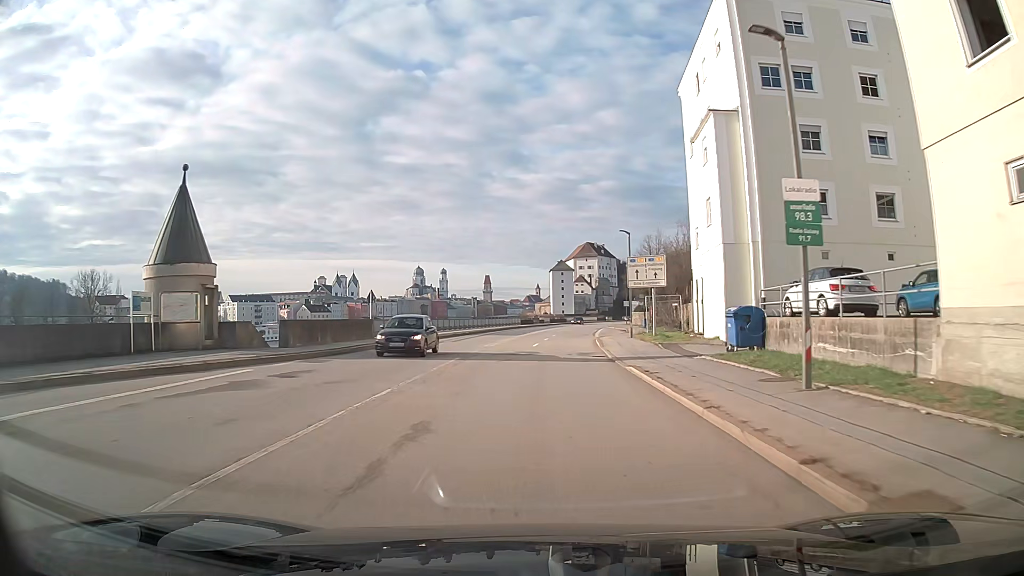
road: primary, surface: asphalt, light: Day
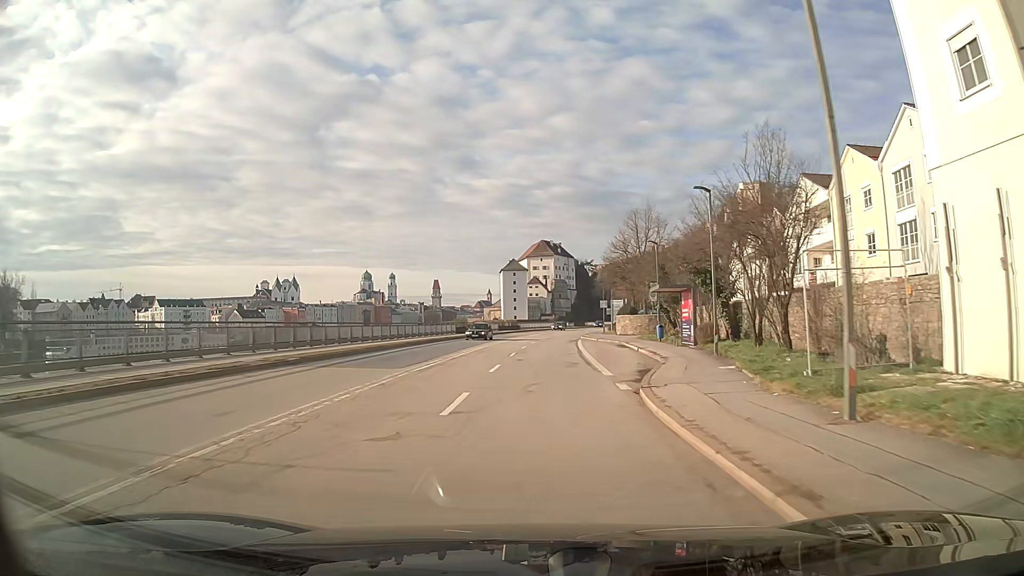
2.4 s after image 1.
(+1.2, +30.4) m; +4°
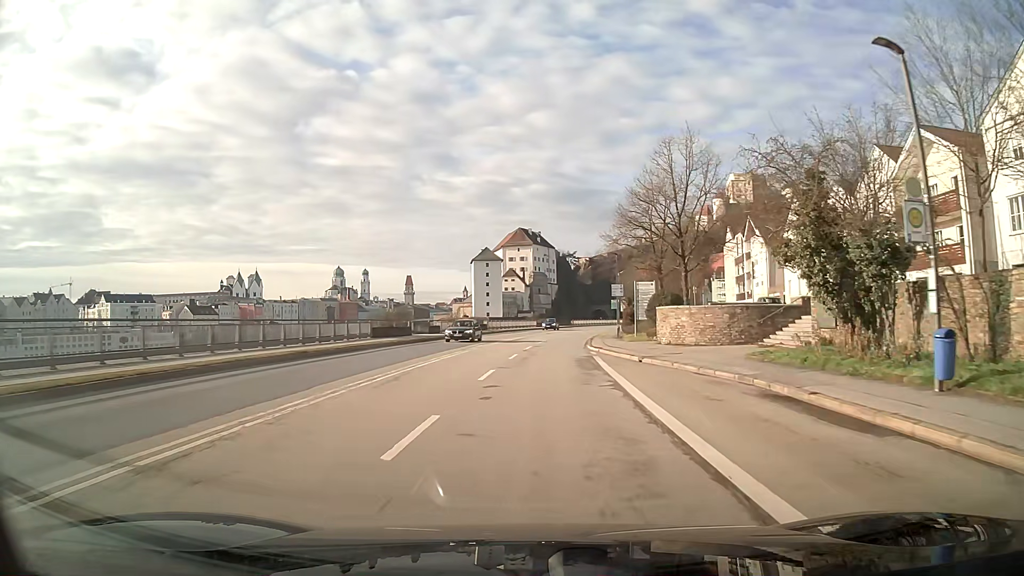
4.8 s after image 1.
(+0.6, +30.5) m; +2°
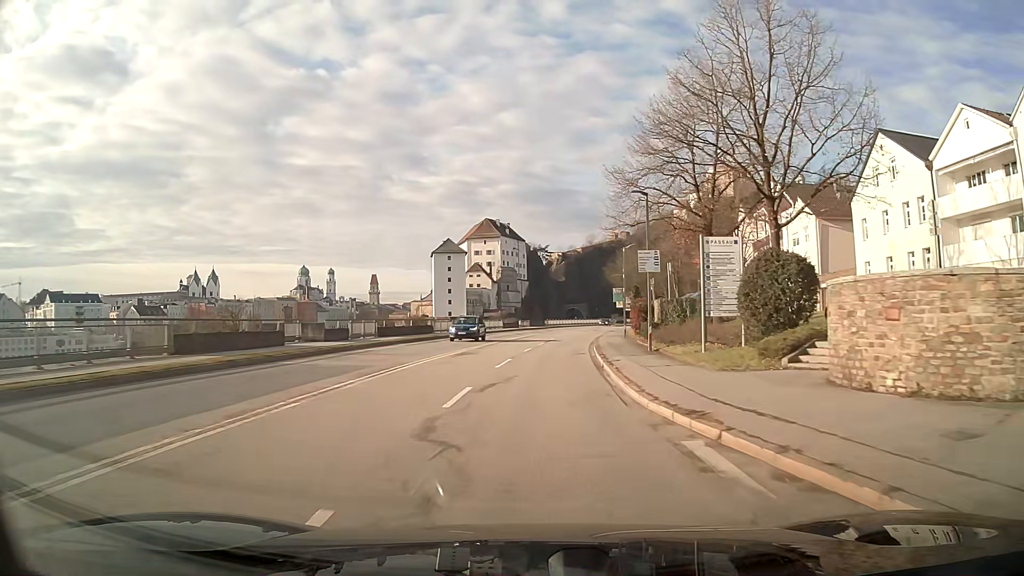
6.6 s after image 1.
(+0.5, +22.9) m; +3°
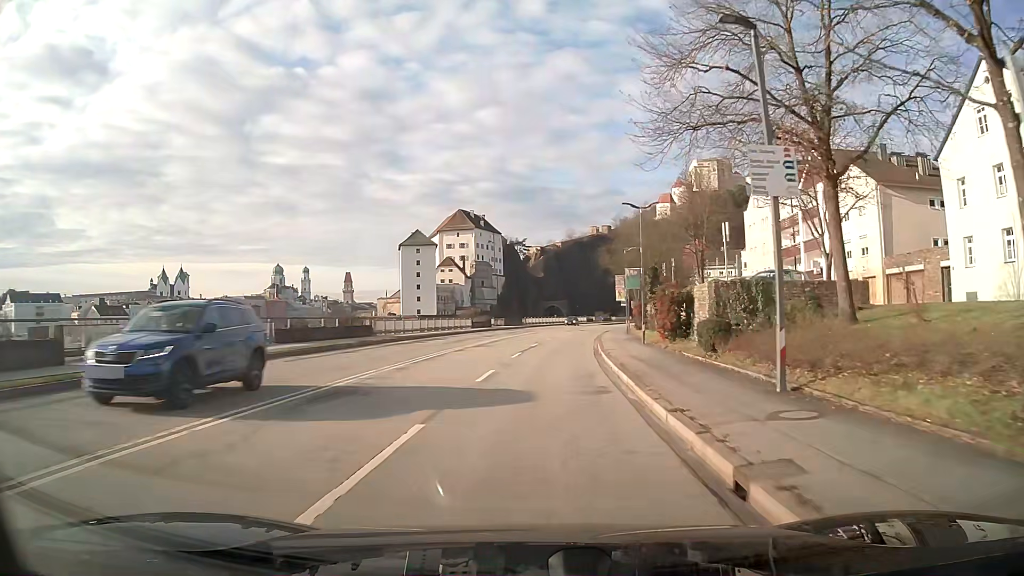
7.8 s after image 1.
(+0.2, +15.3) m; +2°
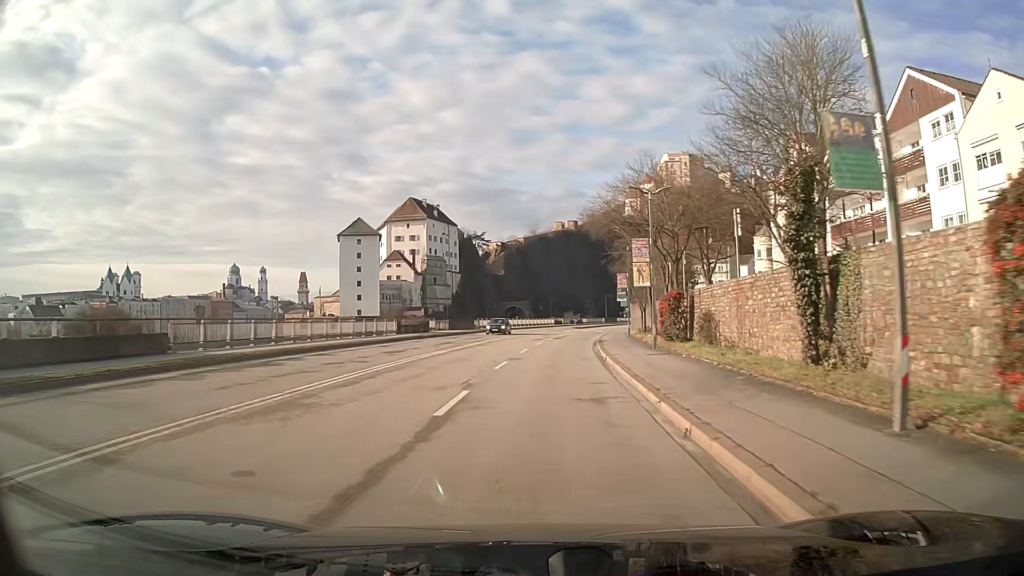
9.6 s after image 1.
(+0.6, +22.9) m; +3°
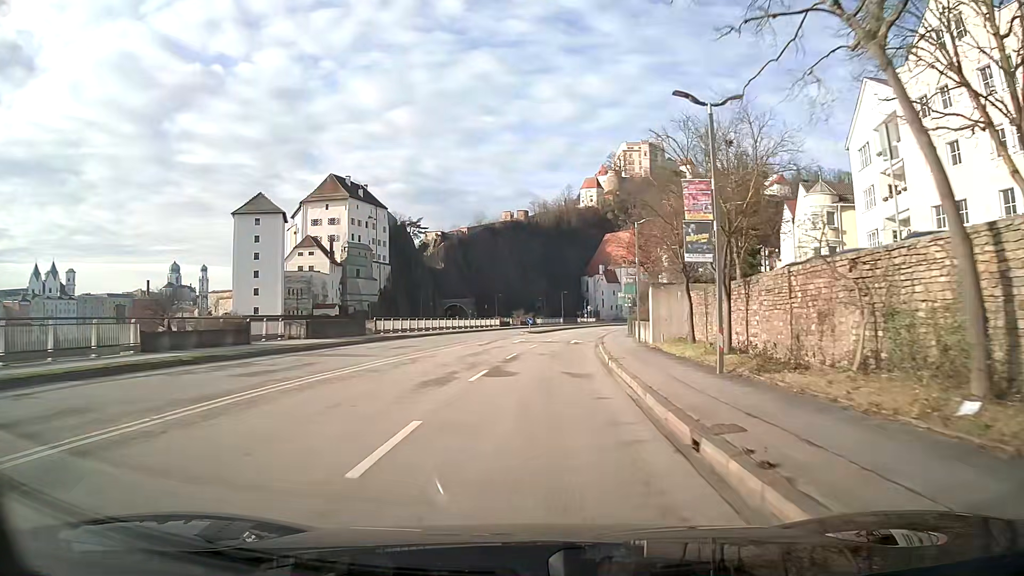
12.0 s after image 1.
(+1.1, +30.5) m; +4°
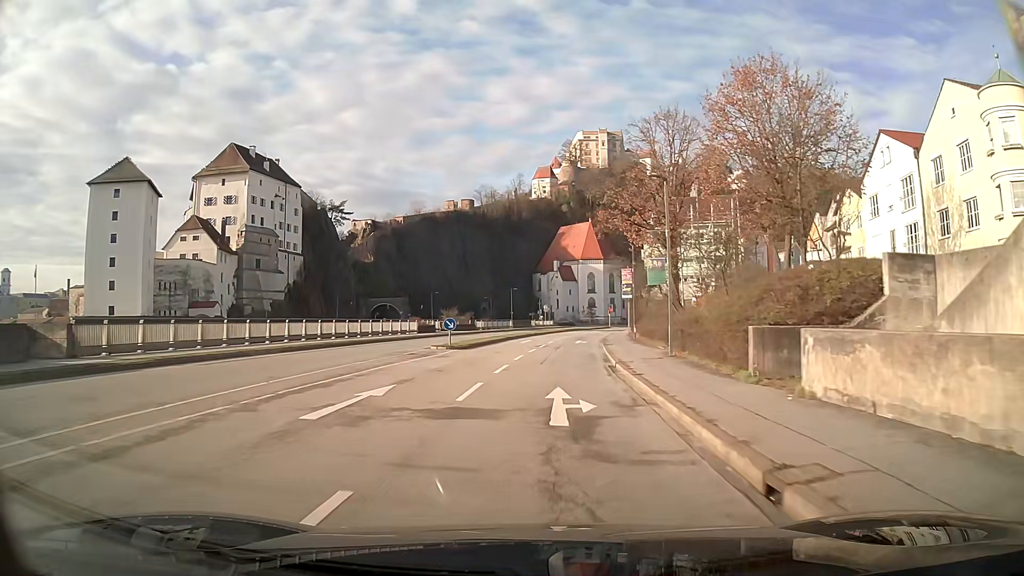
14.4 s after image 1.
(+1.2, +30.5) m; +5°
(0, +10) (0, +20) (+1, +30) (+2, +40) (+3, +50) (+4, +60) (+6, +70) (+7, +80) (+10, +89) (+12, +99) m
